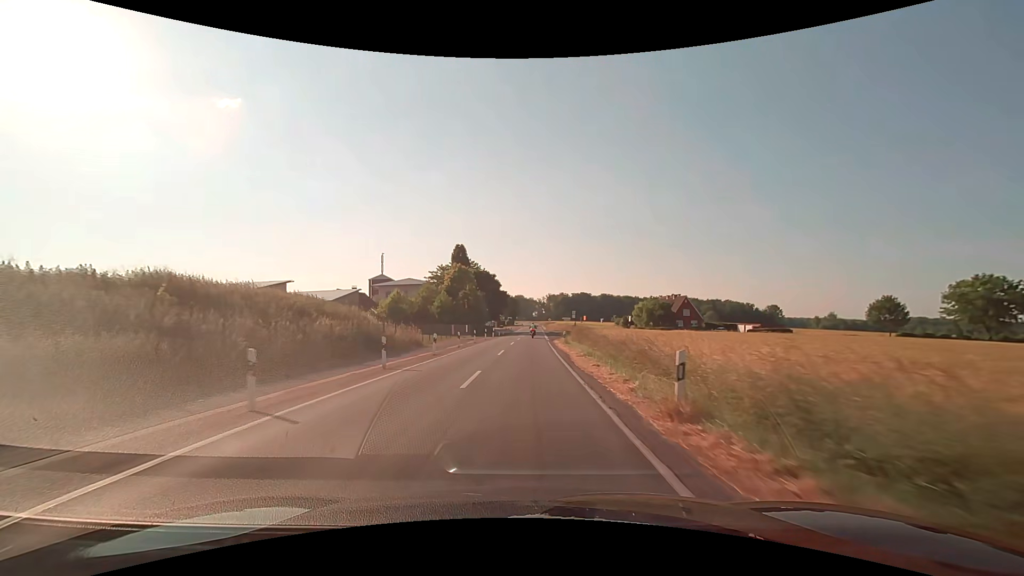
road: secondary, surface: asphalt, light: Day
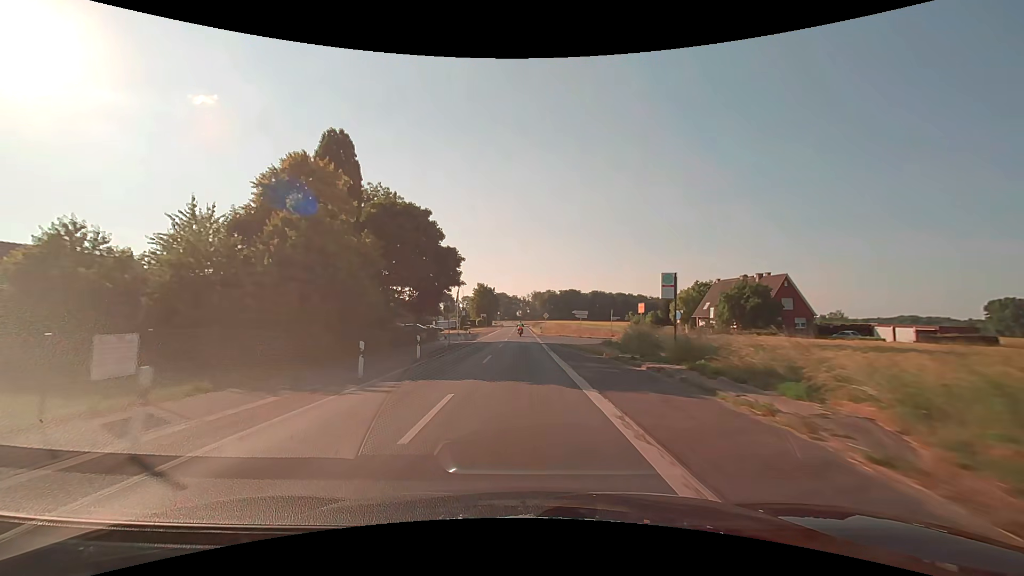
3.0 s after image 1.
(+1.0, +53.3) m; +2°
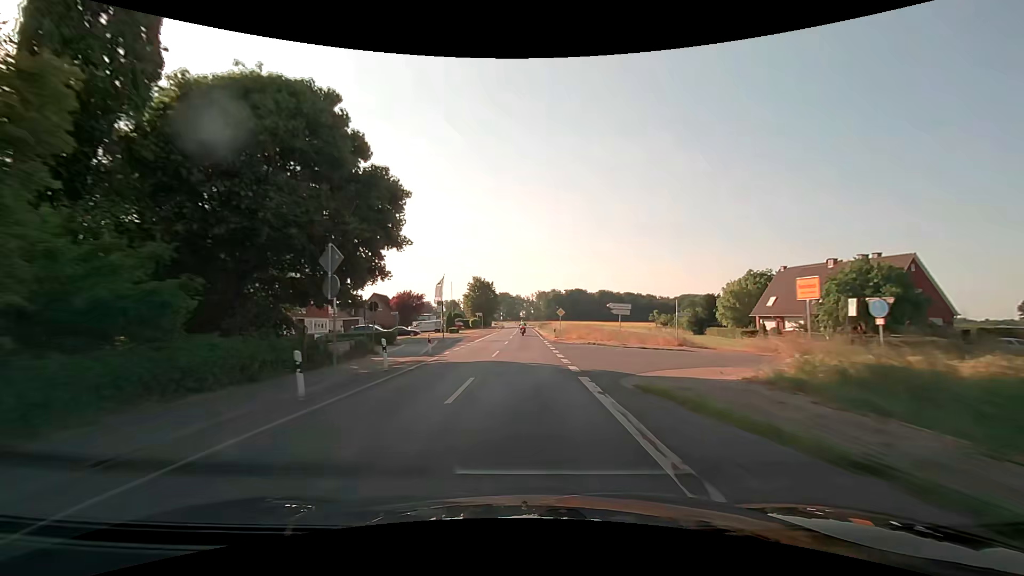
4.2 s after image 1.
(-0.1, +21.3) m; -1°
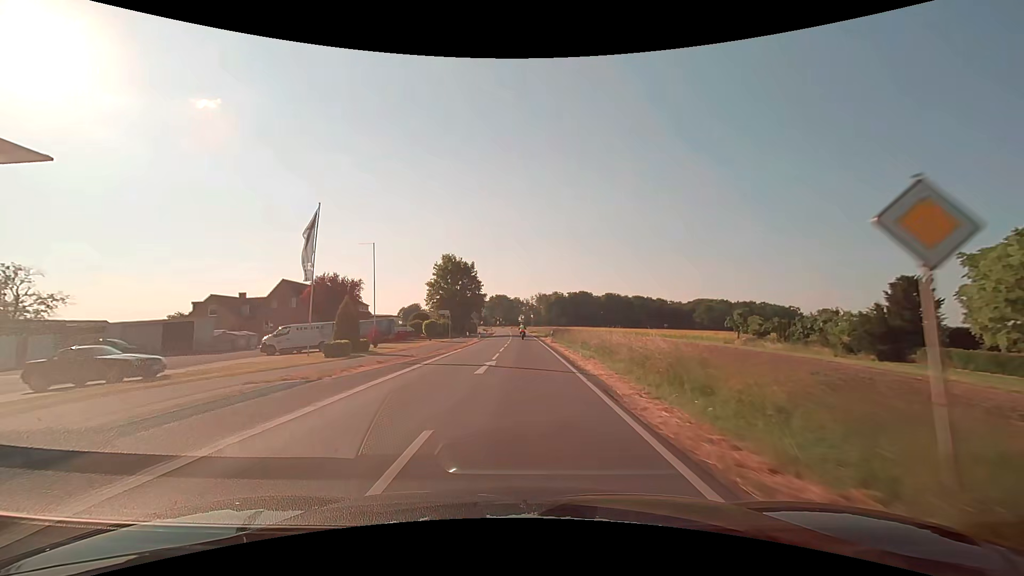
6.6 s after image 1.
(+0.1, +42.5) m; +1°
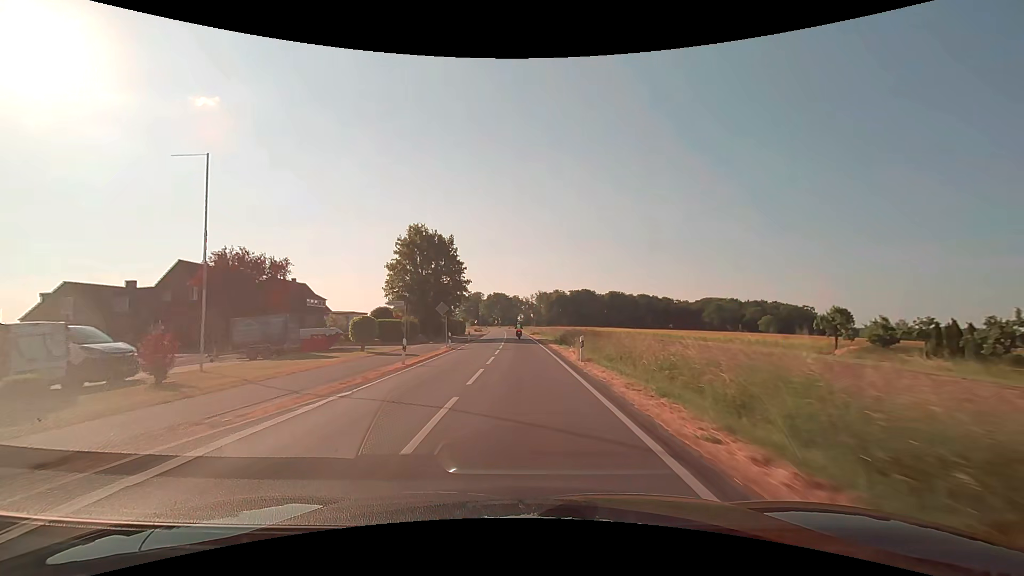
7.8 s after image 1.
(-0.1, +21.2) m; 0°
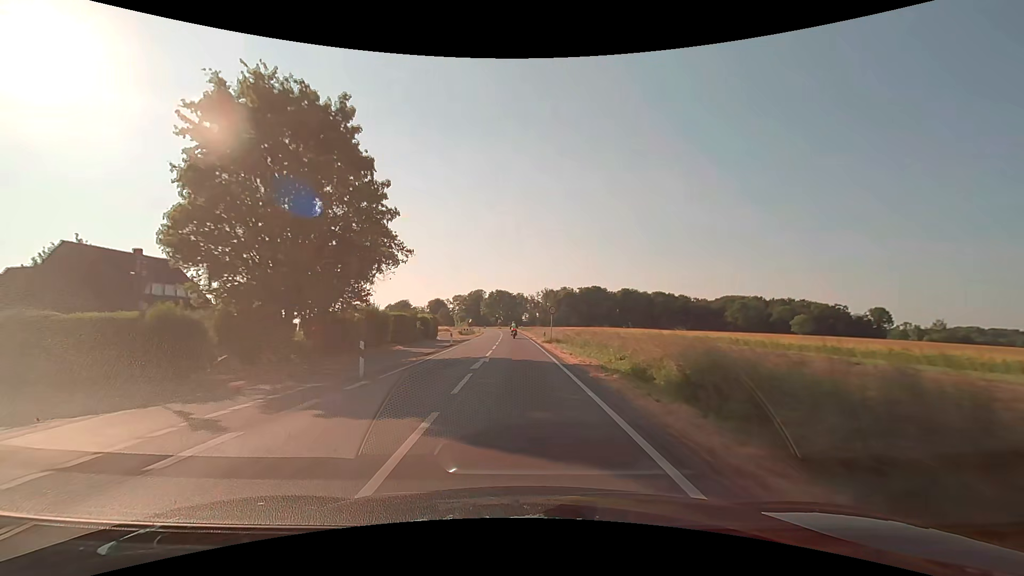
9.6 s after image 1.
(-0.2, +31.9) m; -1°
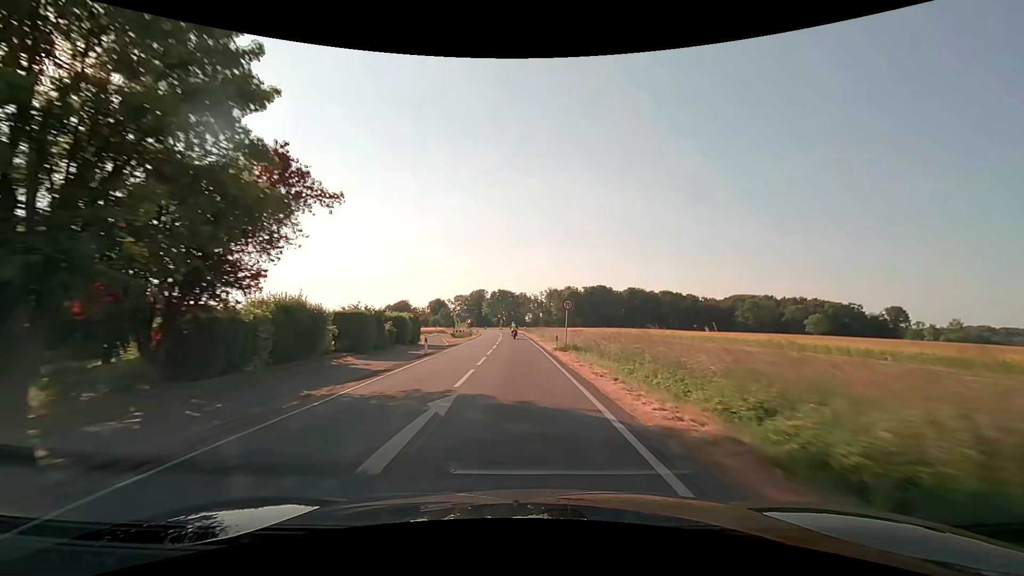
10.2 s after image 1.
(0.0, +10.6) m; 0°
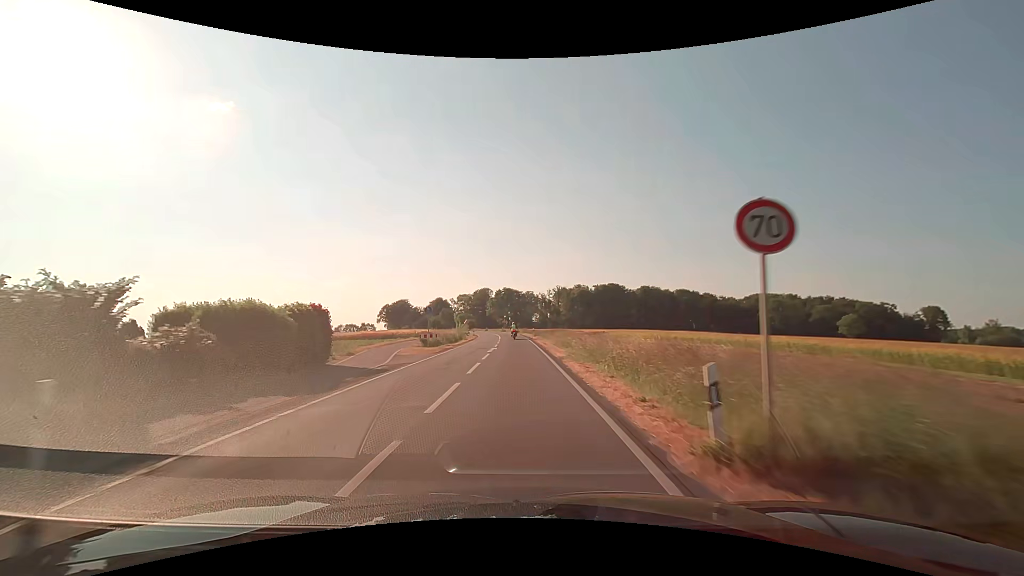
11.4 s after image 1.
(-0.2, +21.2) m; -1°
(0, +10) (0, +20) (0, +30) (0, +40) (-1, +50) (-1, +60) (-2, +70) (-3, +80) (-4, +90) (-5, +100) m
